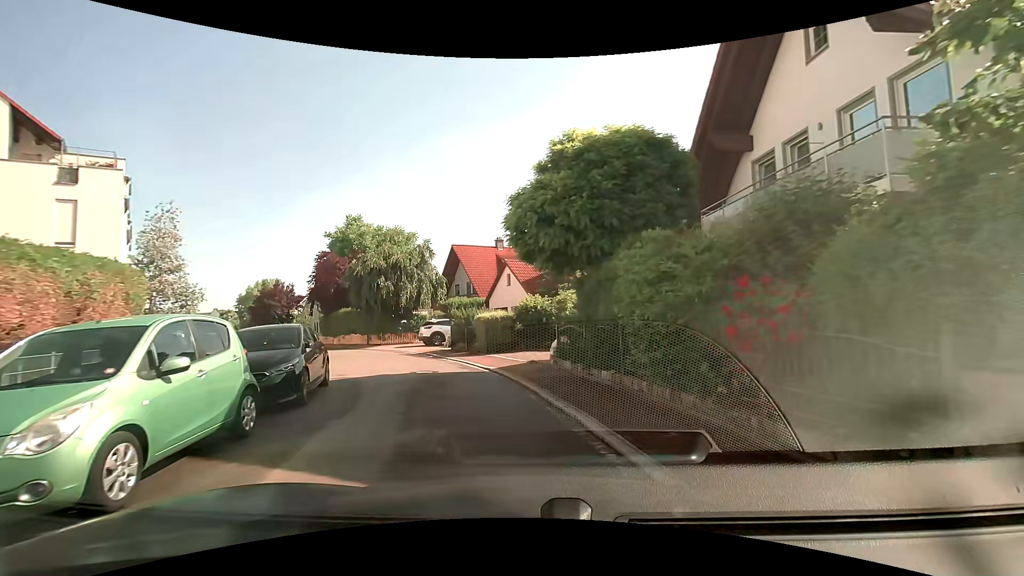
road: residential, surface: asphalt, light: Day
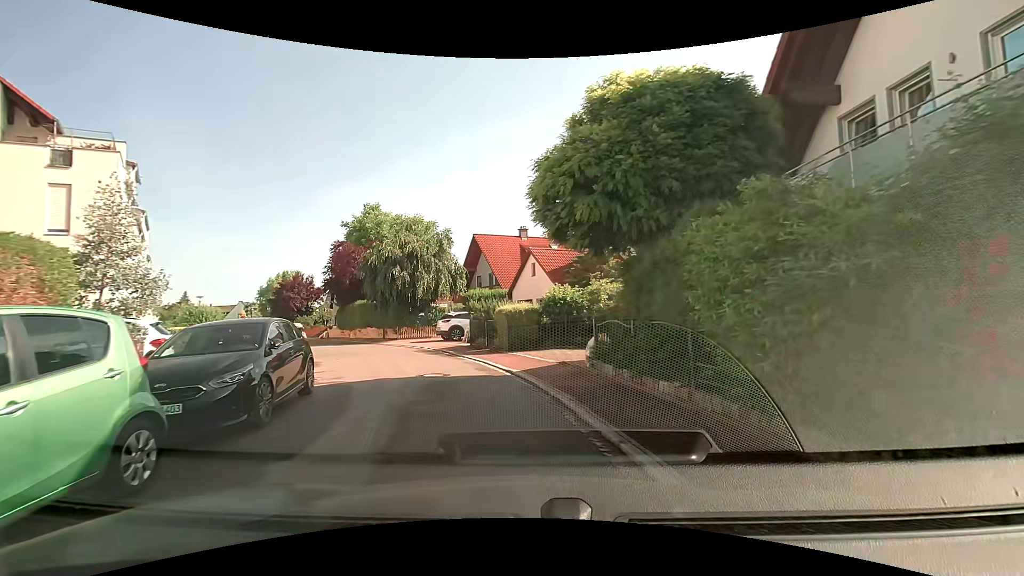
(-0.1, +2.4) m; -4°
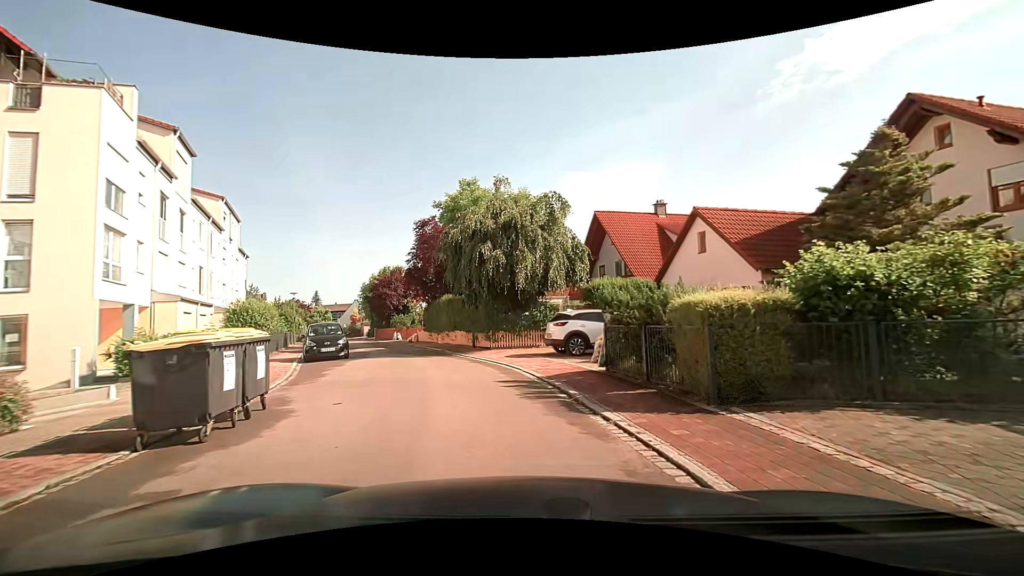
(-1.1, +9.9) m; -14°
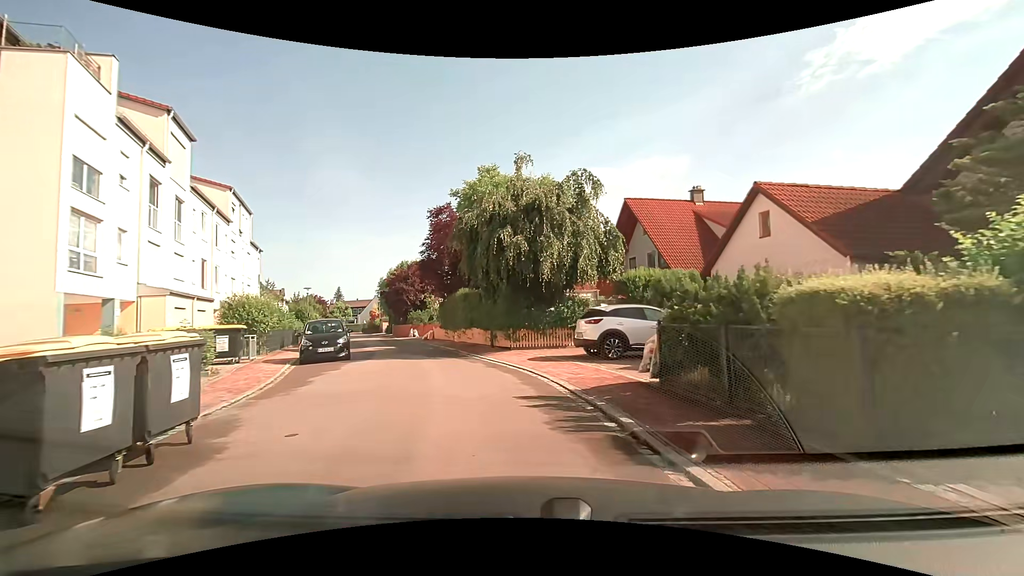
(0.0, +2.6) m; -2°
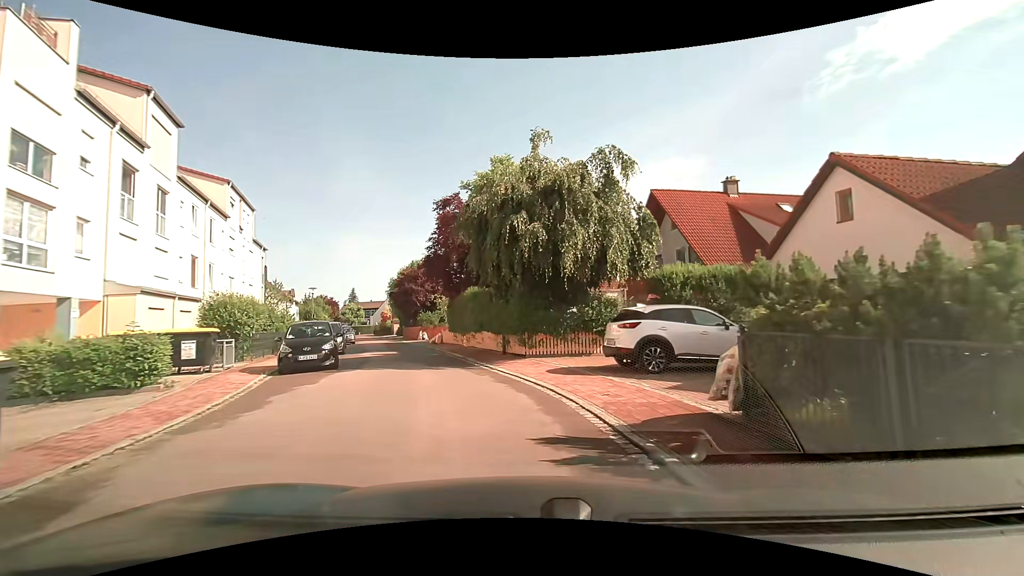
(0.0, +2.7) m; -1°
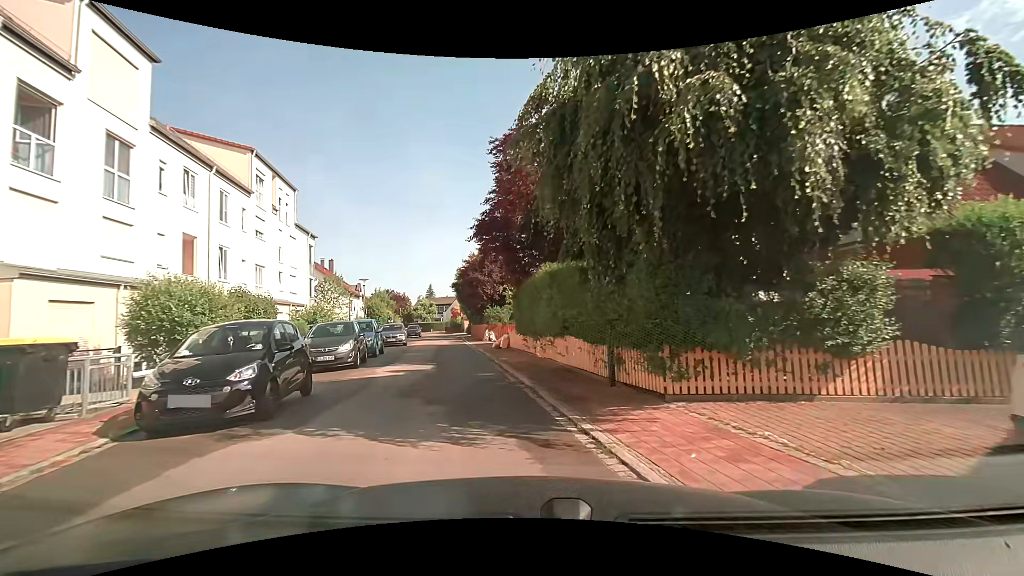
(-0.6, +8.4) m; -9°
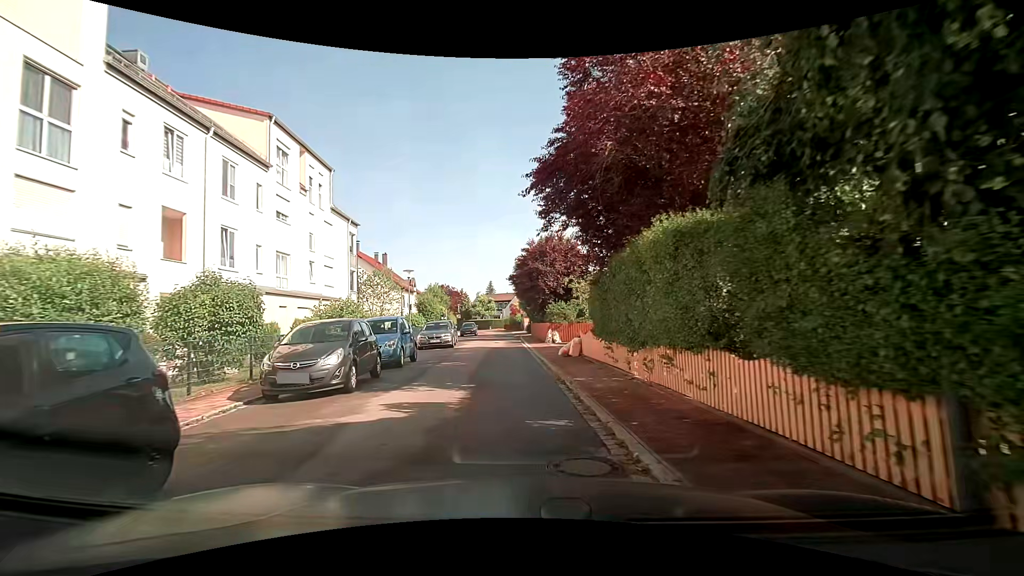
(-0.4, +5.8) m; -8°
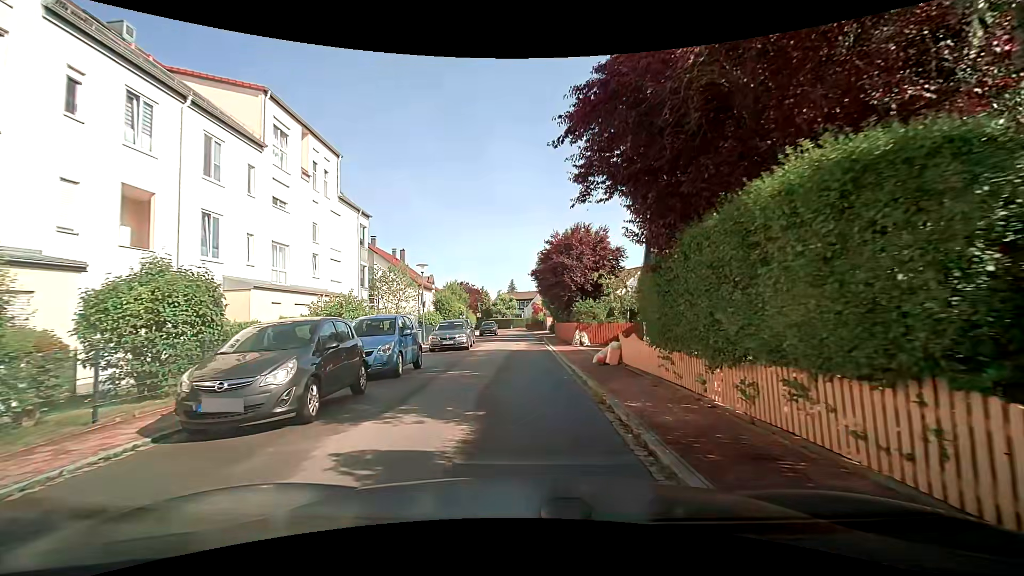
(0.0, +3.0) m; -2°
(0, +10) (0, +20) (0, +30) (0, +40) (0, +50) (-1, +60) (-2, +70) (-4, +80) (-7, +89) (-12, +98) m
